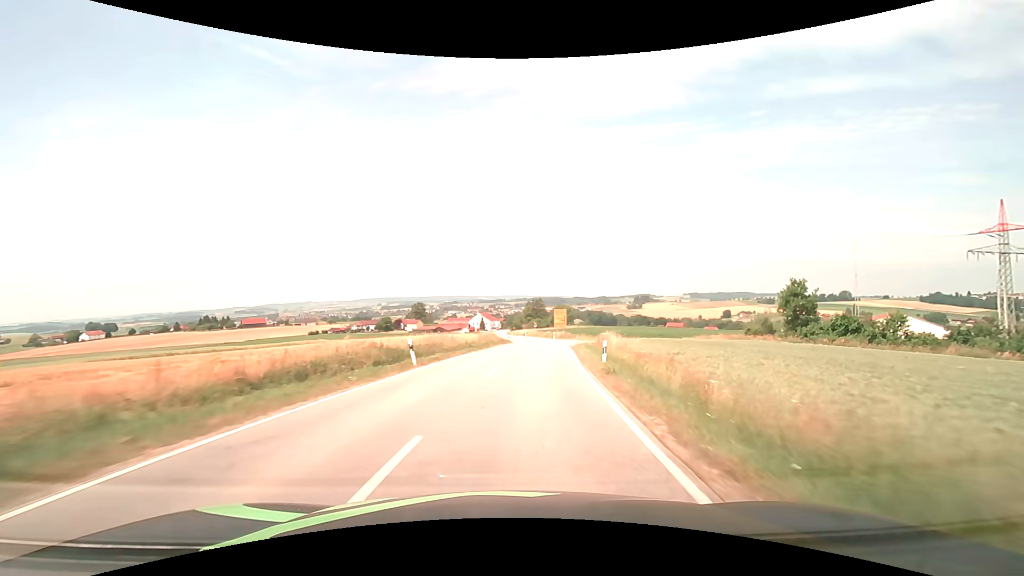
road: secondary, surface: asphalt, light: Day
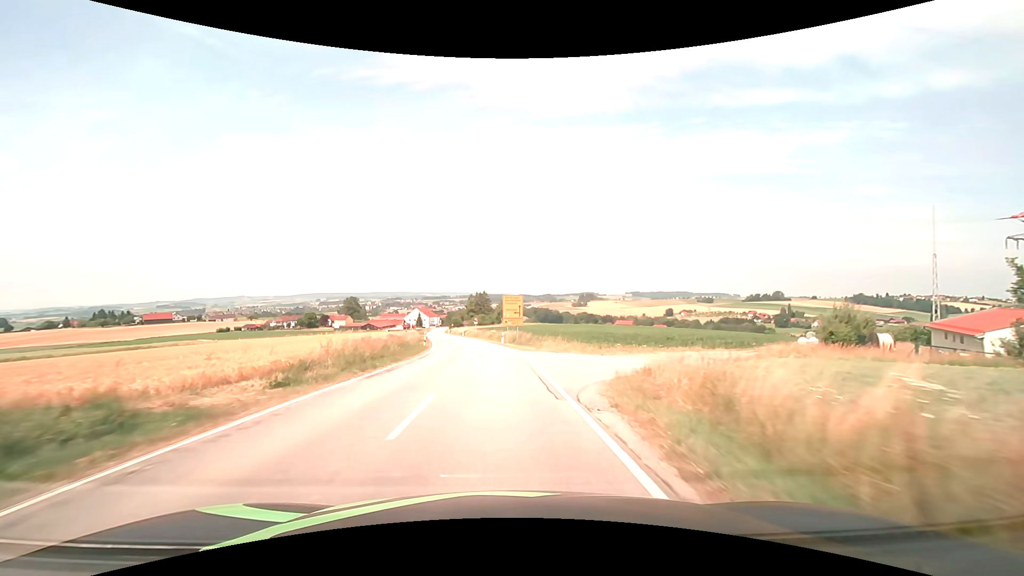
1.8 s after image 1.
(+2.7, +30.9) m; +7°
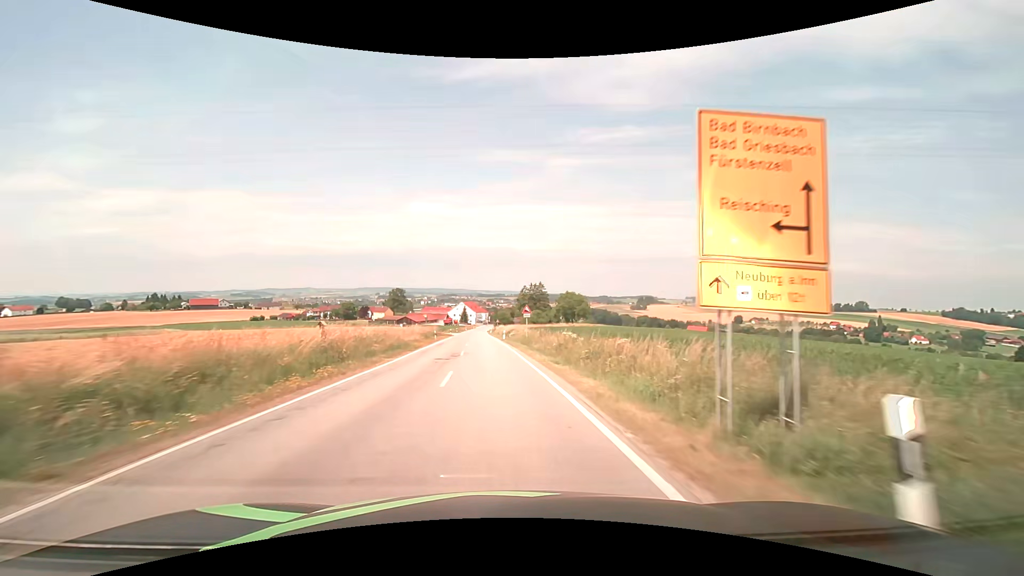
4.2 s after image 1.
(-2.2, +42.5) m; -6°
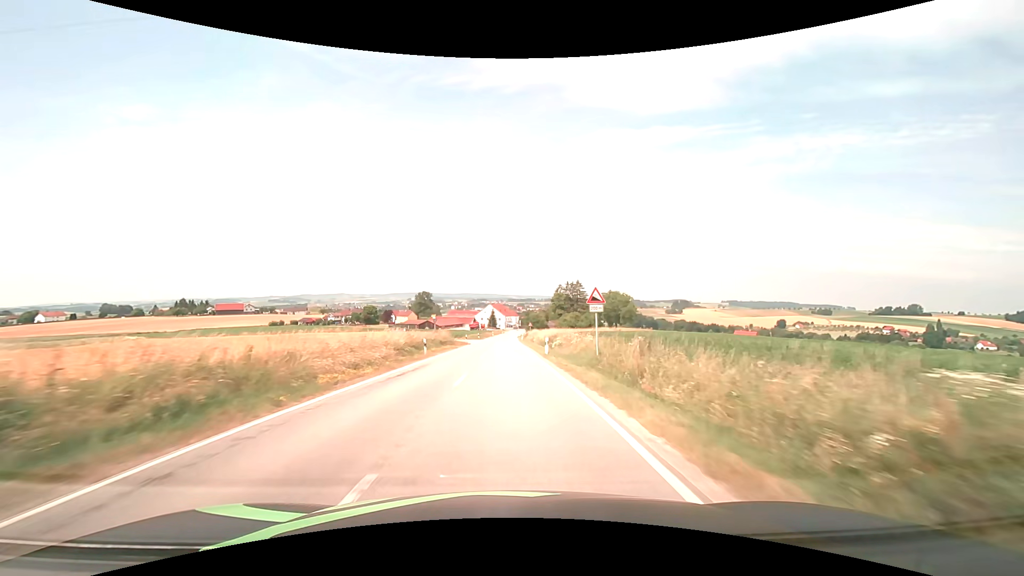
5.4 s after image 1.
(-0.9, +22.9) m; -4°
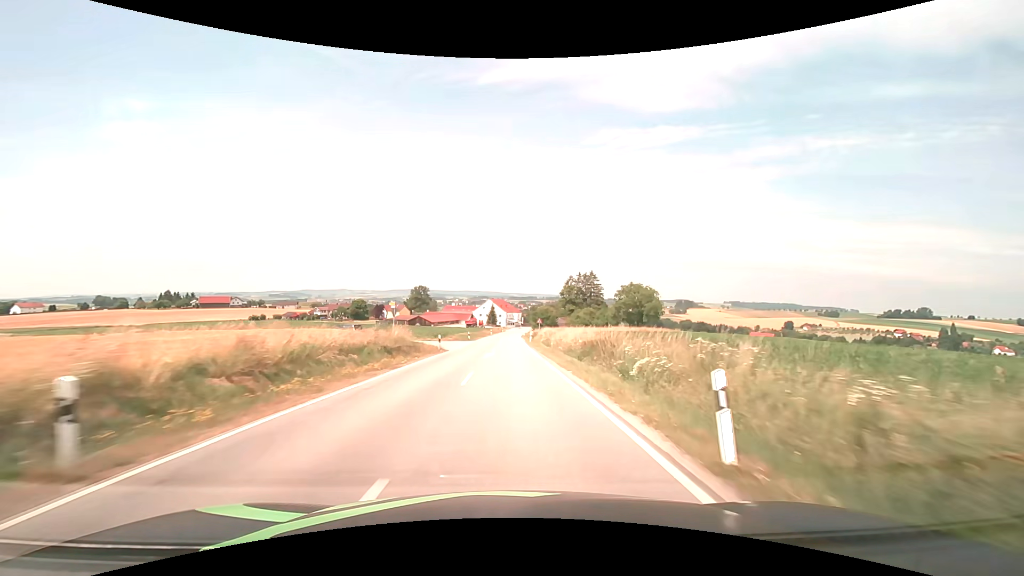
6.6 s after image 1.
(-0.1, +23.8) m; 0°
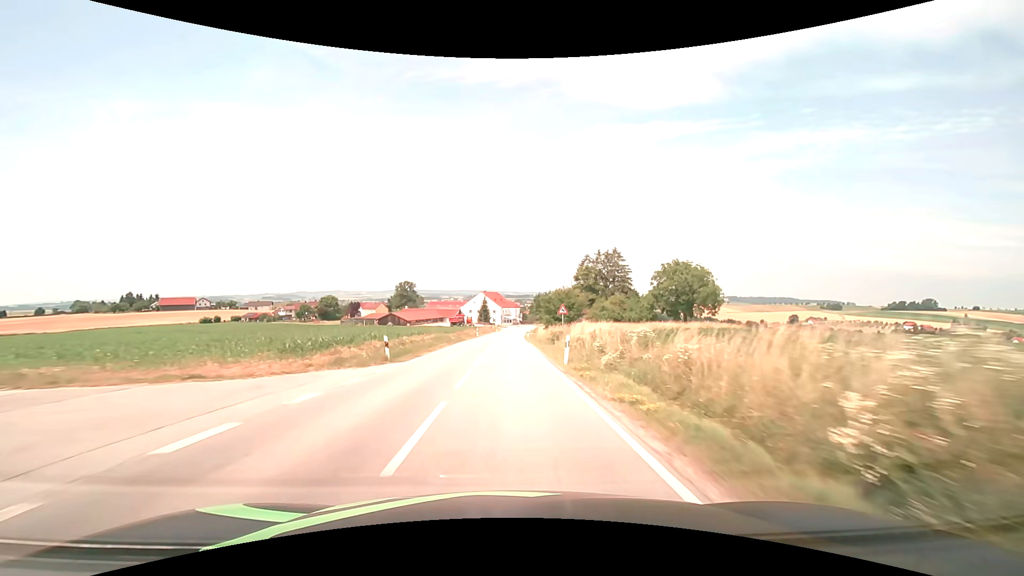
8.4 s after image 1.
(+0.3, +37.2) m; 0°
